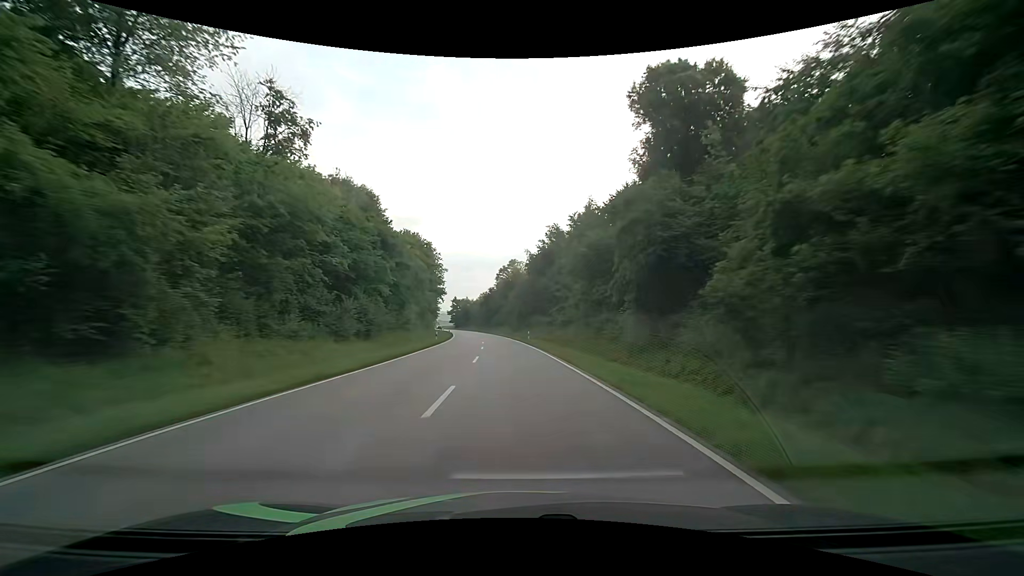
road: secondary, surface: asphalt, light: Day
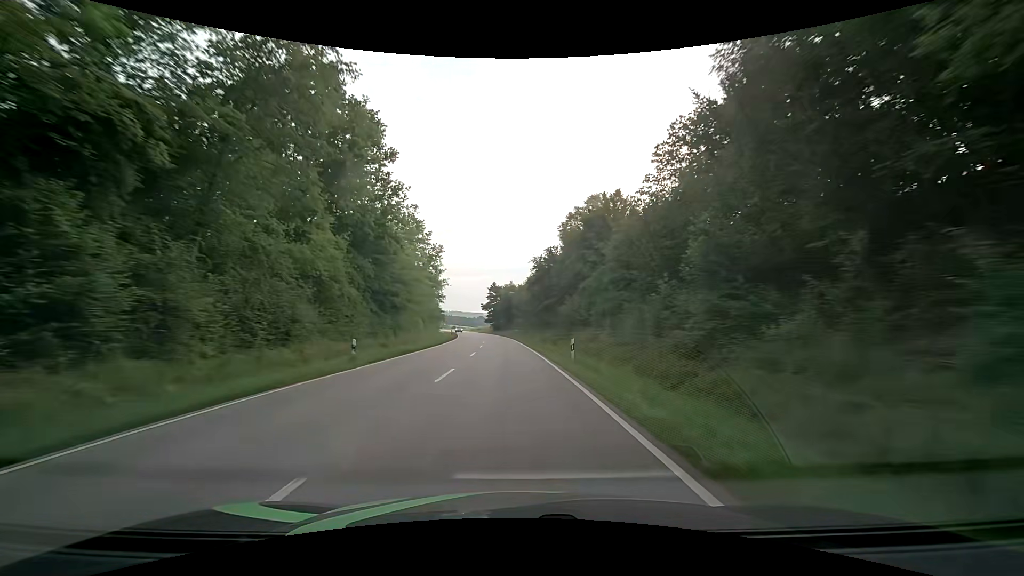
(-4.4, +78.8) m; -7°
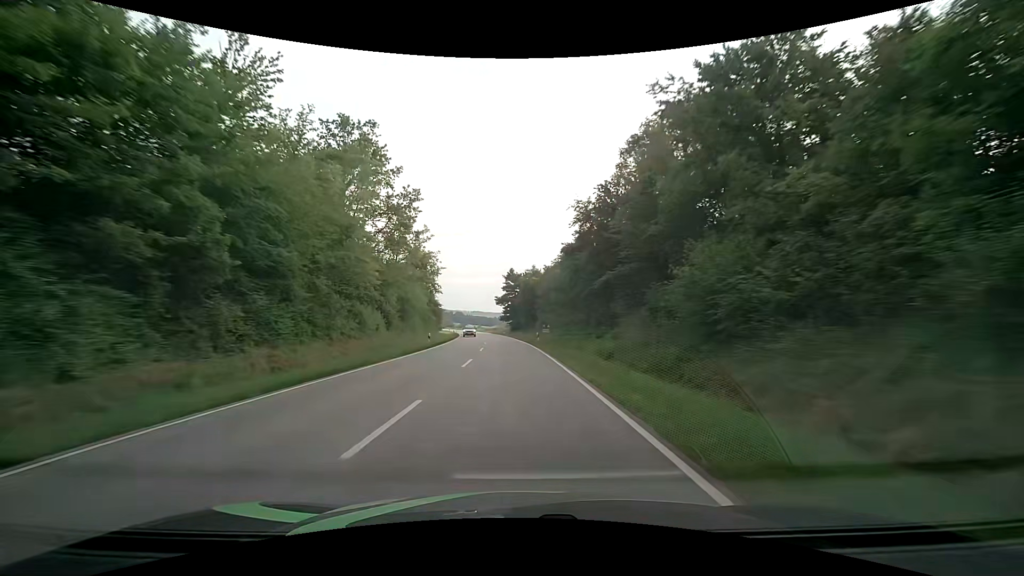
(-0.6, +31.6) m; -2°
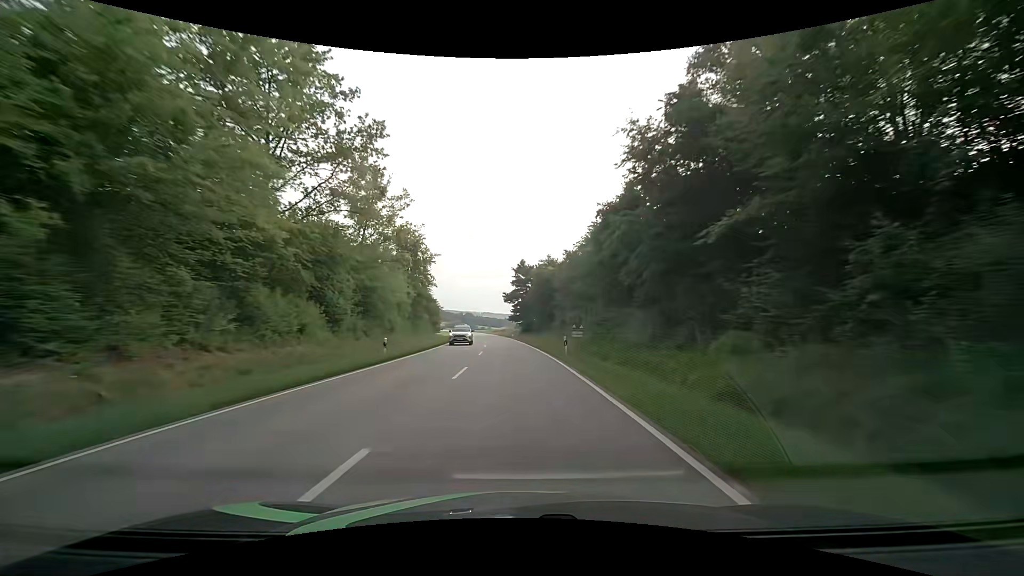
(-0.2, +15.8) m; -1°
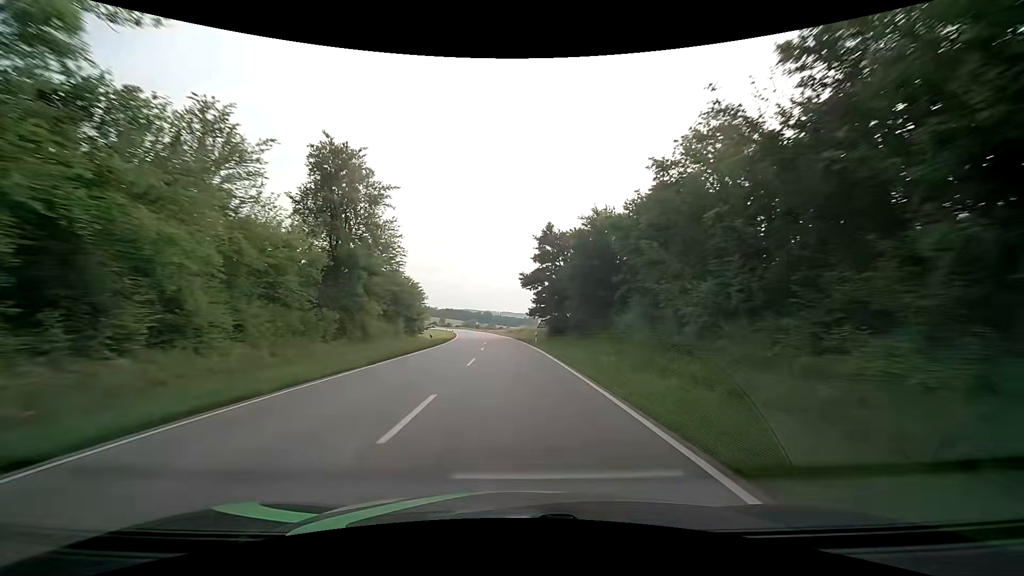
(-0.6, +31.6) m; -2°
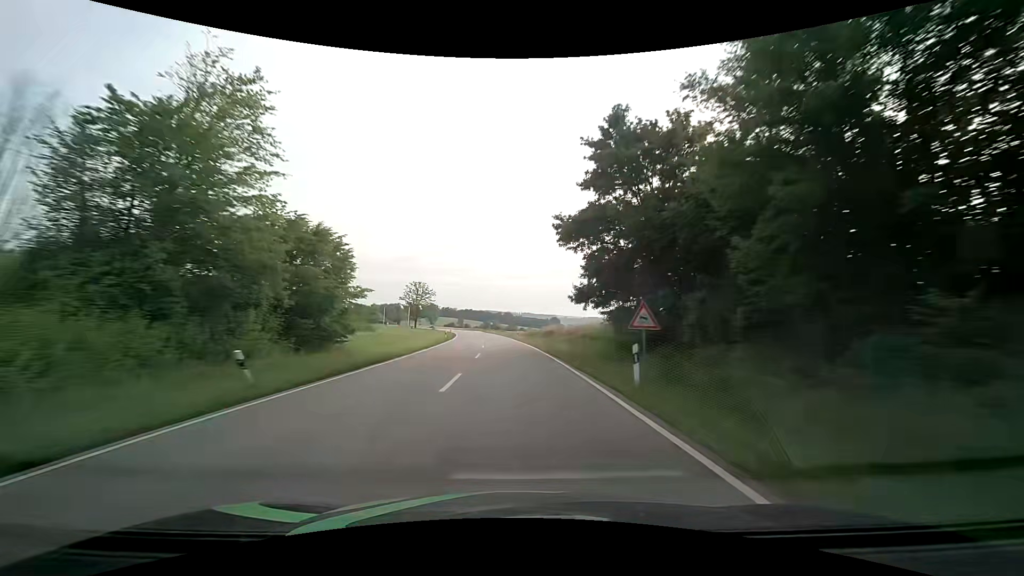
(-0.7, +31.6) m; -2°
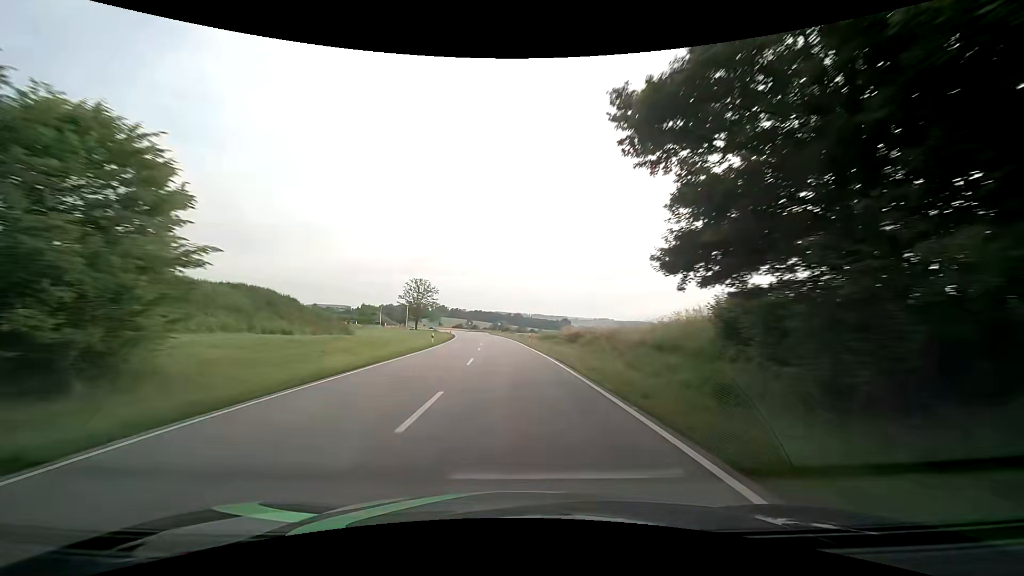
(-0.1, +15.8) m; -1°
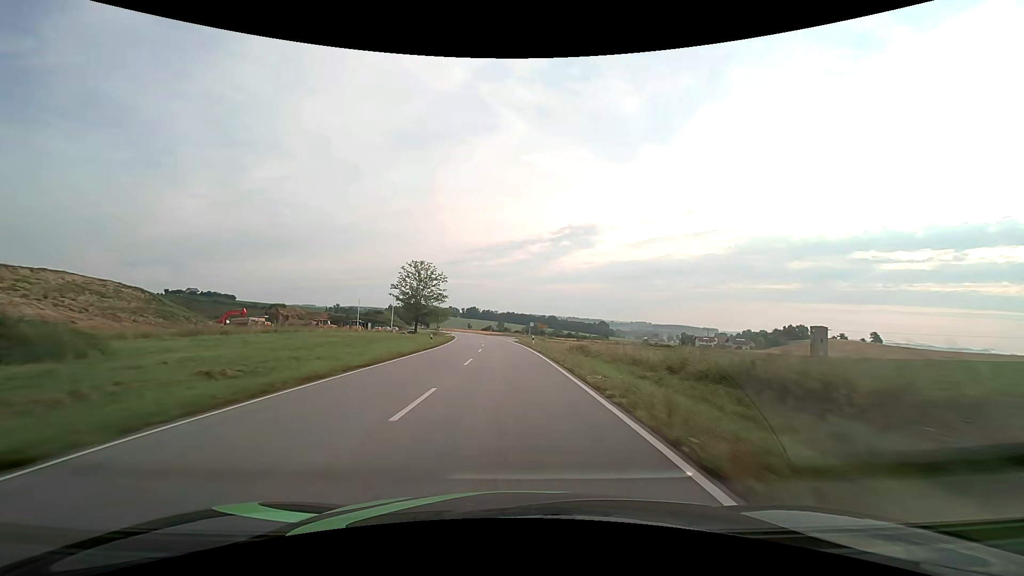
(-1.6, +47.4) m; -4°
(0, +10) (0, +20) (-1, +30) (-1, +40) (-2, +50) (-3, +60) (-3, +70) (-4, +80) (-6, +90) (-7, +100) m
